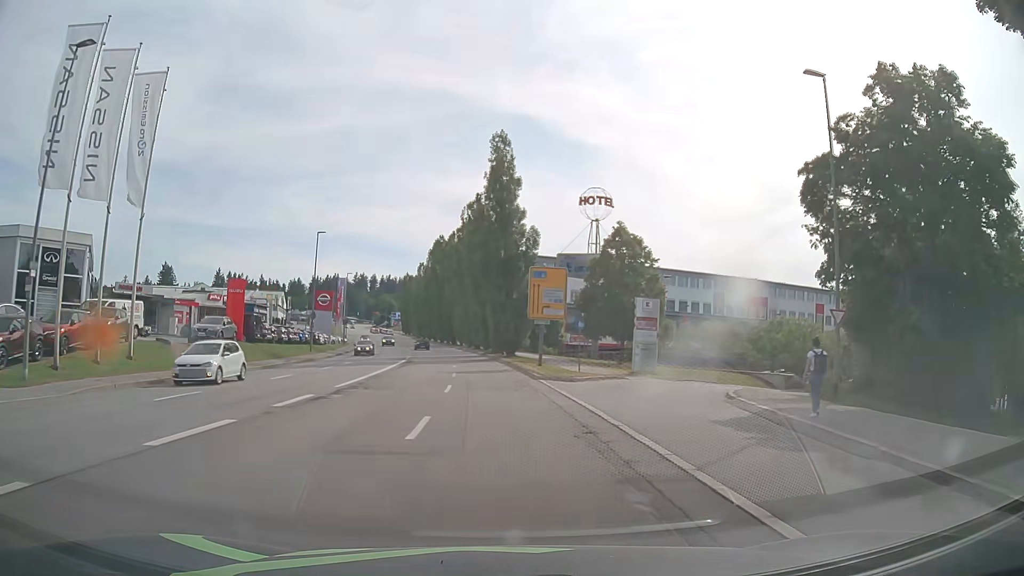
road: tertiary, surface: asphalt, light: Day
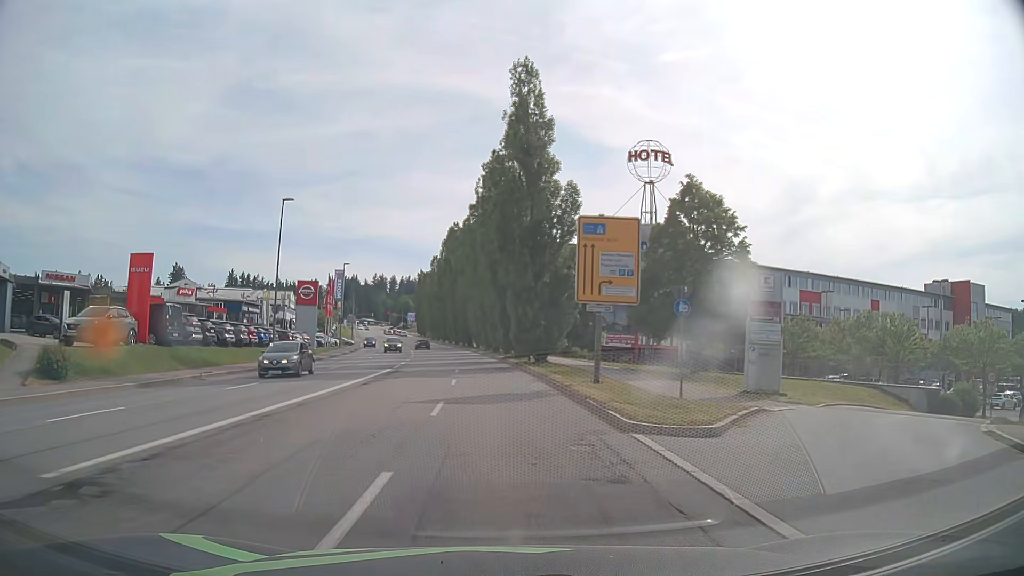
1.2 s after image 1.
(-0.3, +14.7) m; -2°
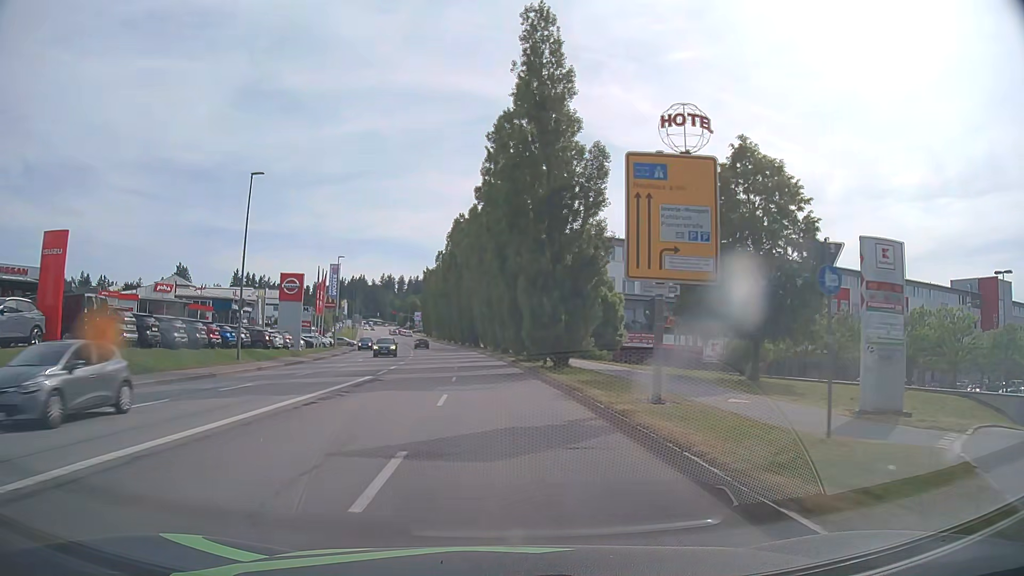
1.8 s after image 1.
(0.0, +7.3) m; -1°
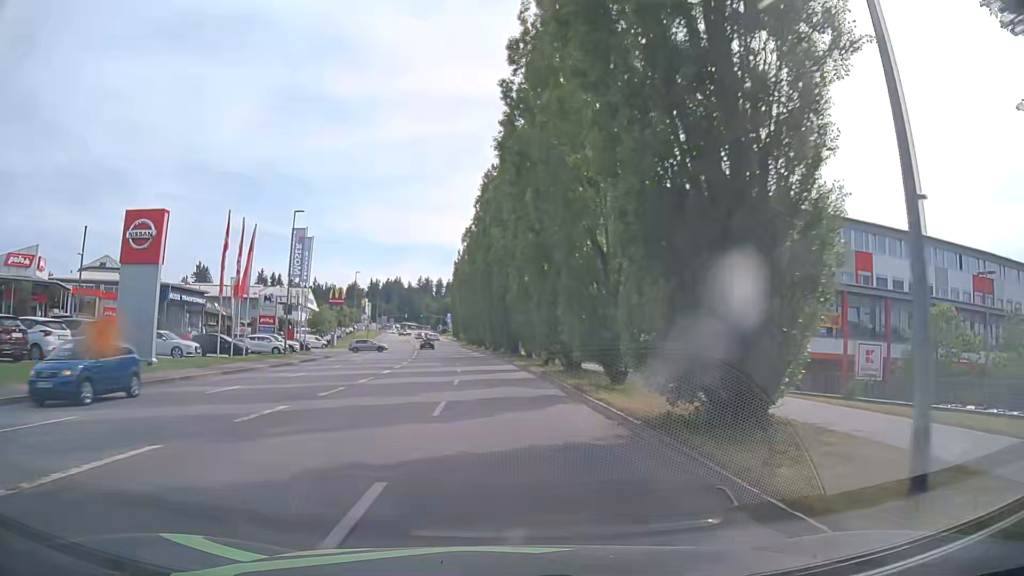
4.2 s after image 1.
(-0.9, +29.2) m; -5°
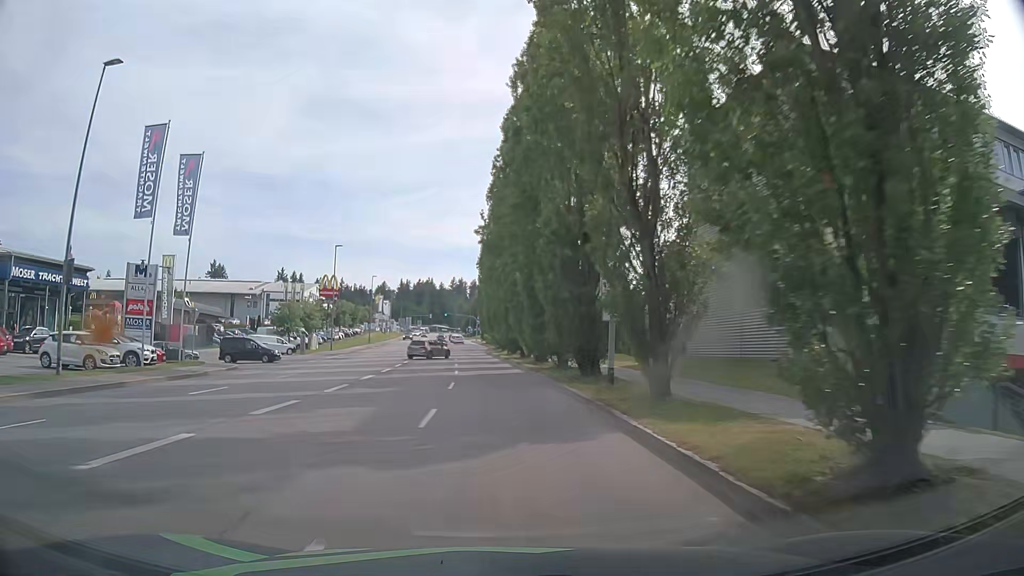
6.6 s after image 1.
(-0.3, +29.1) m; -2°
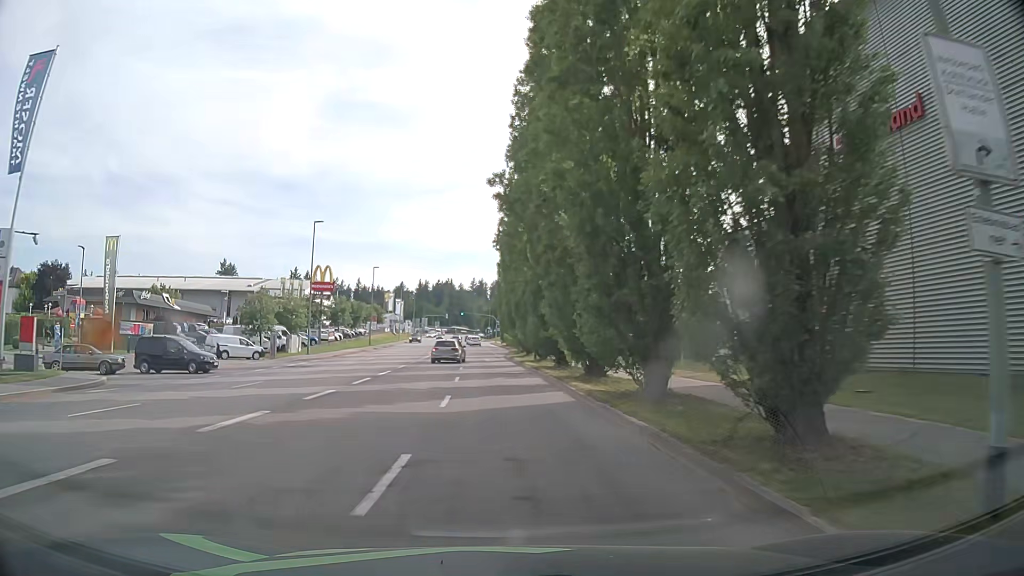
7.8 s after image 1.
(-0.2, +14.6) m; -2°
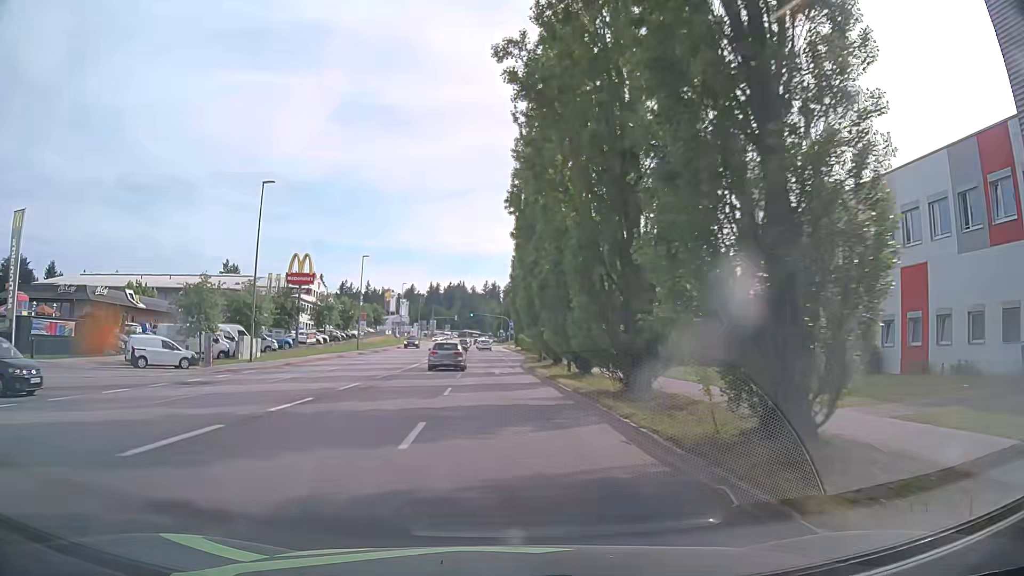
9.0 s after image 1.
(-0.2, +14.6) m; -2°
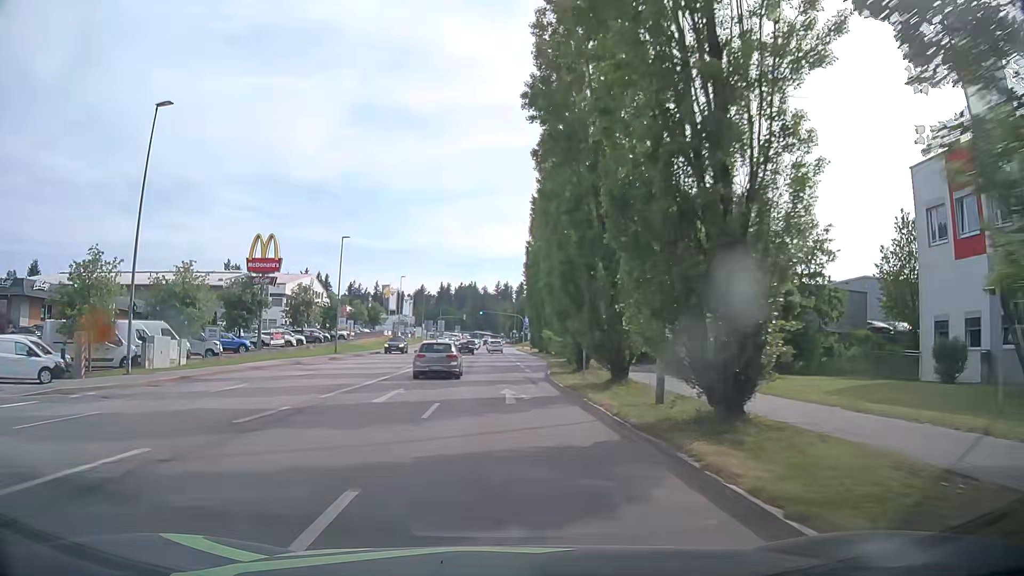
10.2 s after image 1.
(0.0, +14.6) m; 0°
(0, +10) (0, +20) (-1, +30) (-1, +40) (-1, +50) (-1, +60) (-2, +70) (-2, +80) (-2, +90) (-3, +100) m
